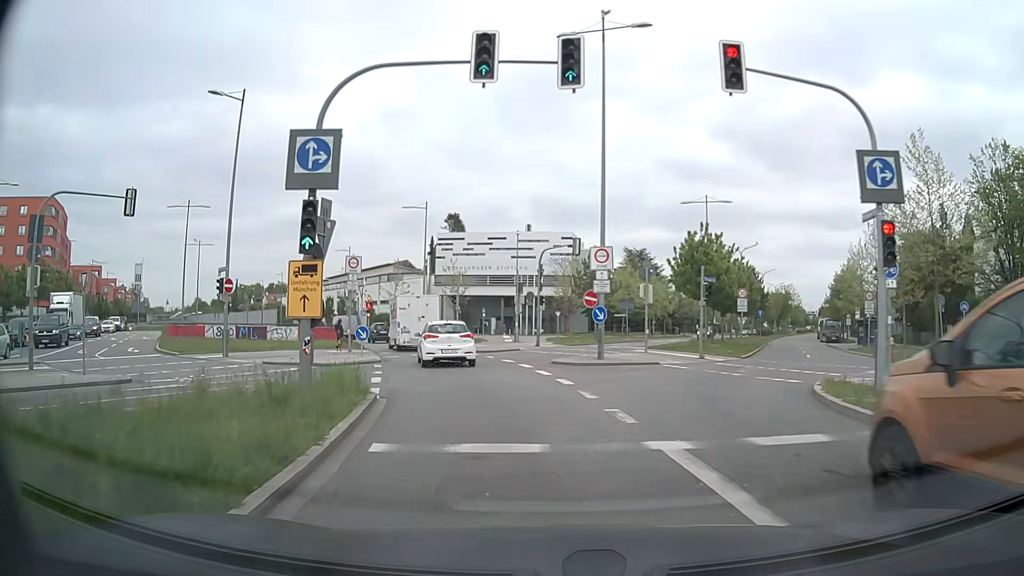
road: secondary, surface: asphalt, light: Day
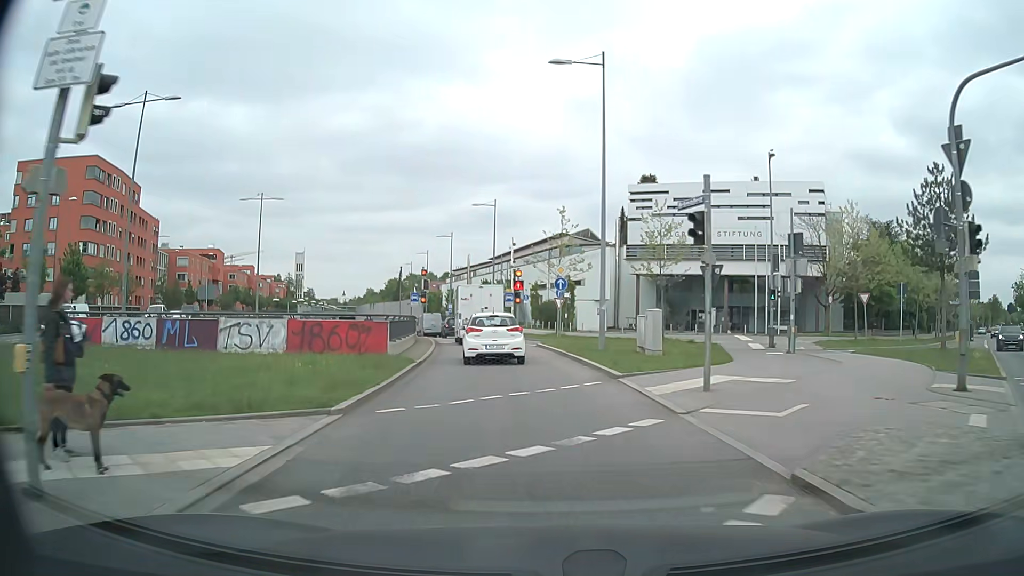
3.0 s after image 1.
(-4.1, +29.1) m; -16°
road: trunk_link
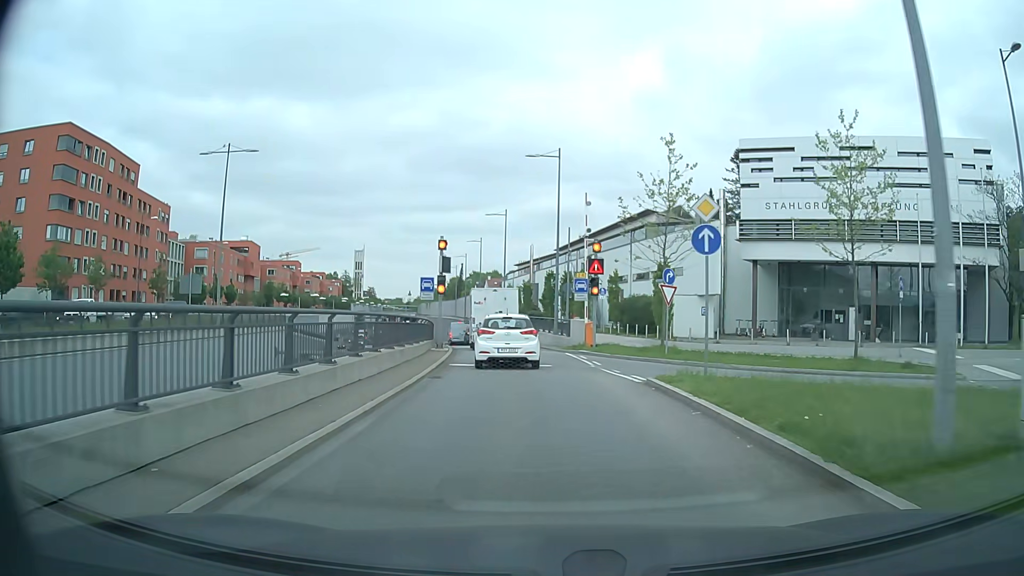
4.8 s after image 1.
(-0.8, +17.4) m; -6°
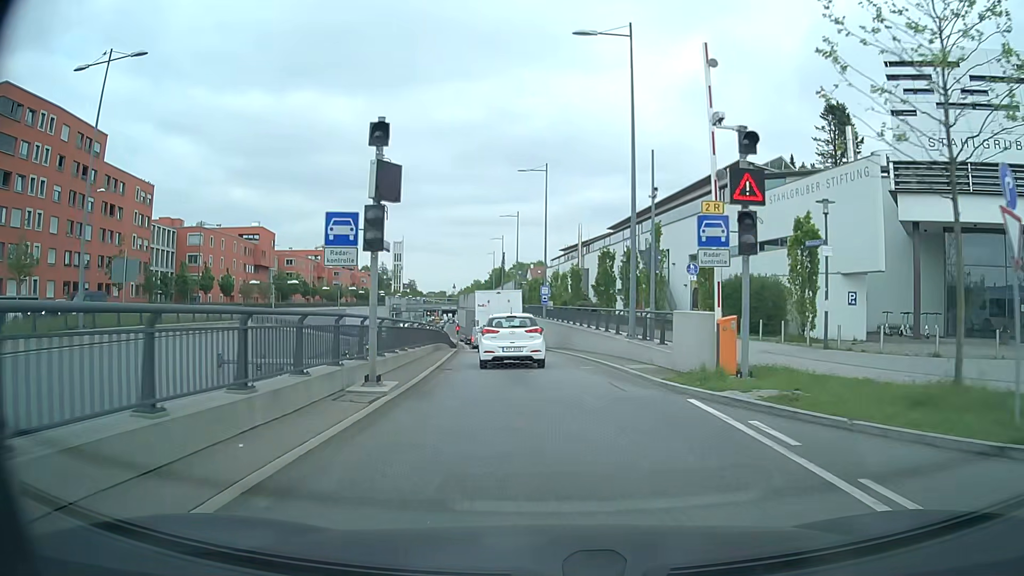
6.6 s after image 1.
(-0.5, +16.7) m; -4°
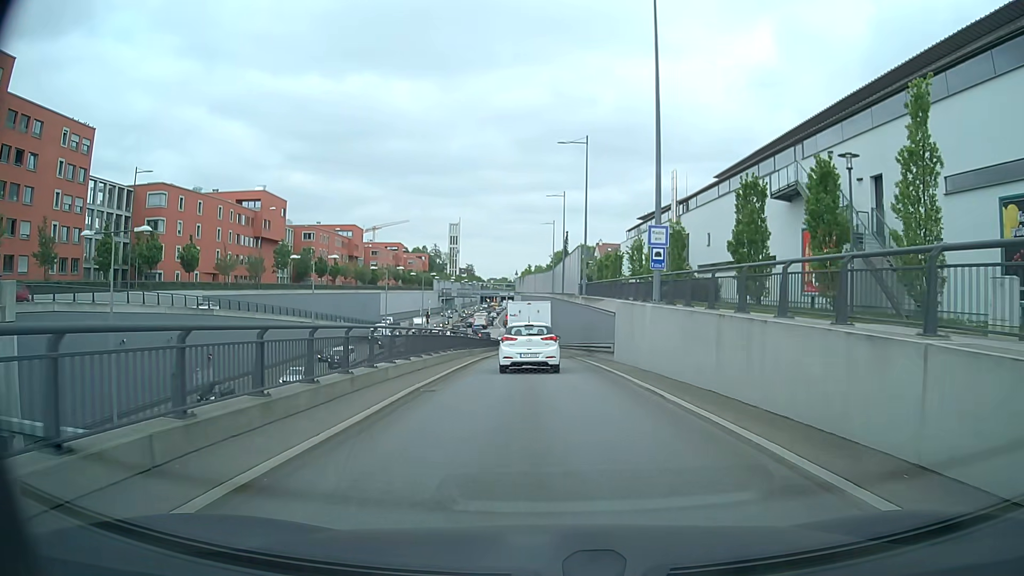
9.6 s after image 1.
(-1.2, +26.6) m; -5°
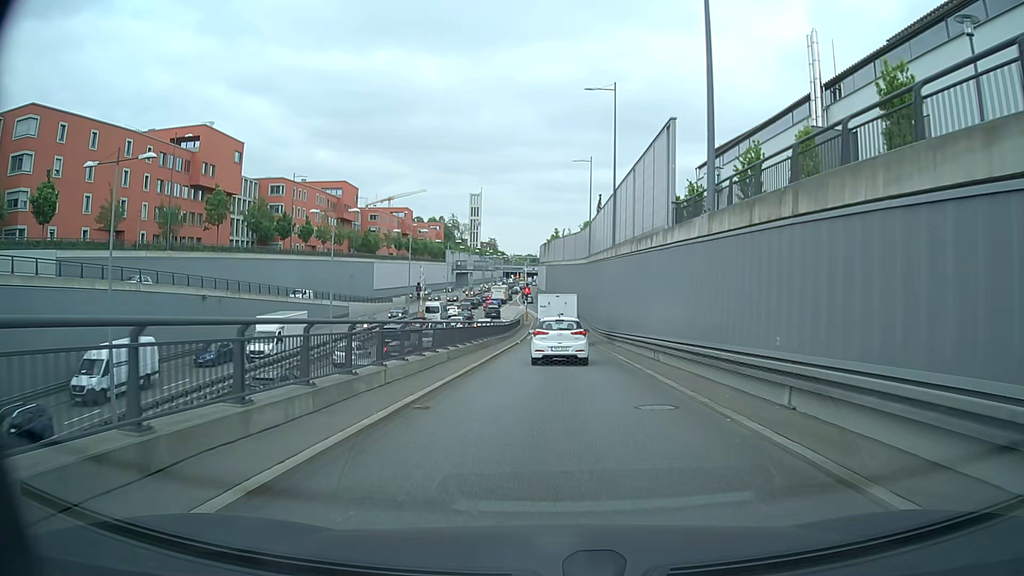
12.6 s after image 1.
(-0.8, +28.5) m; -2°
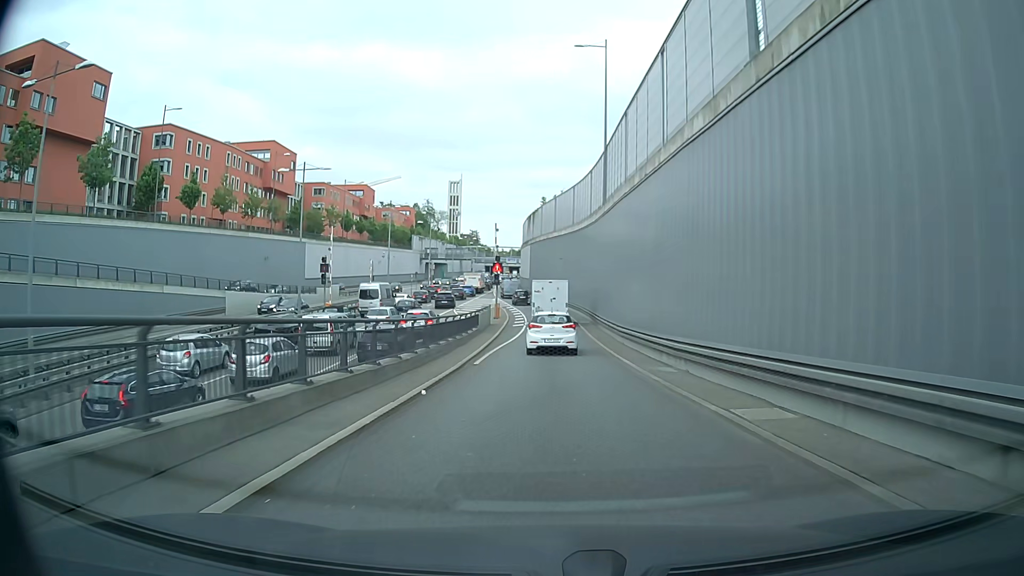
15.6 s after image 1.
(+0.1, +31.2) m; +1°
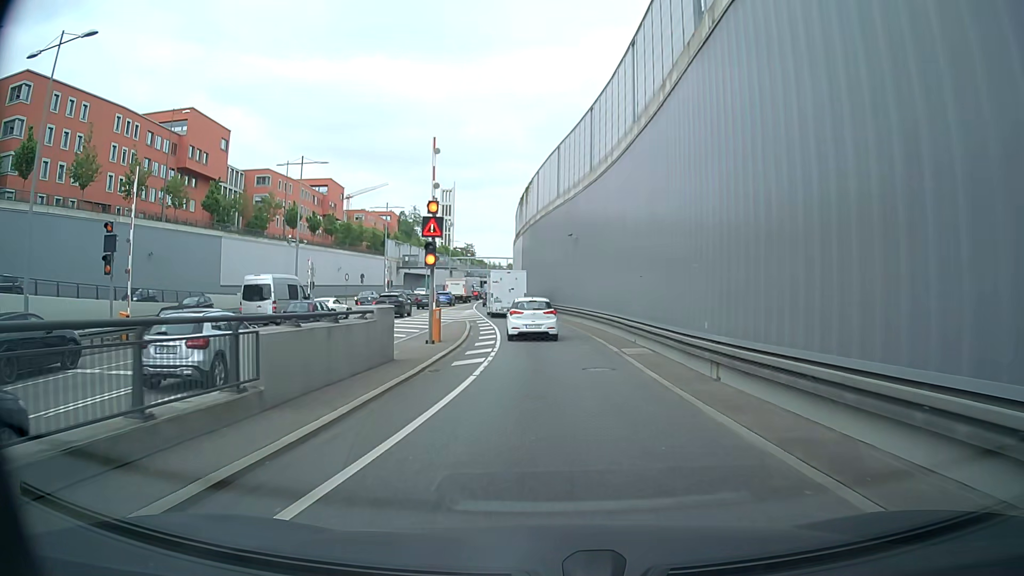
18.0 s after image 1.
(+0.2, +26.9) m; 0°
(0, +10) (0, +20) (-1, +30) (-2, +40) (-3, +50) (-4, +60) (-6, +70) (-6, +80) (-7, +90) (-7, +100) m
